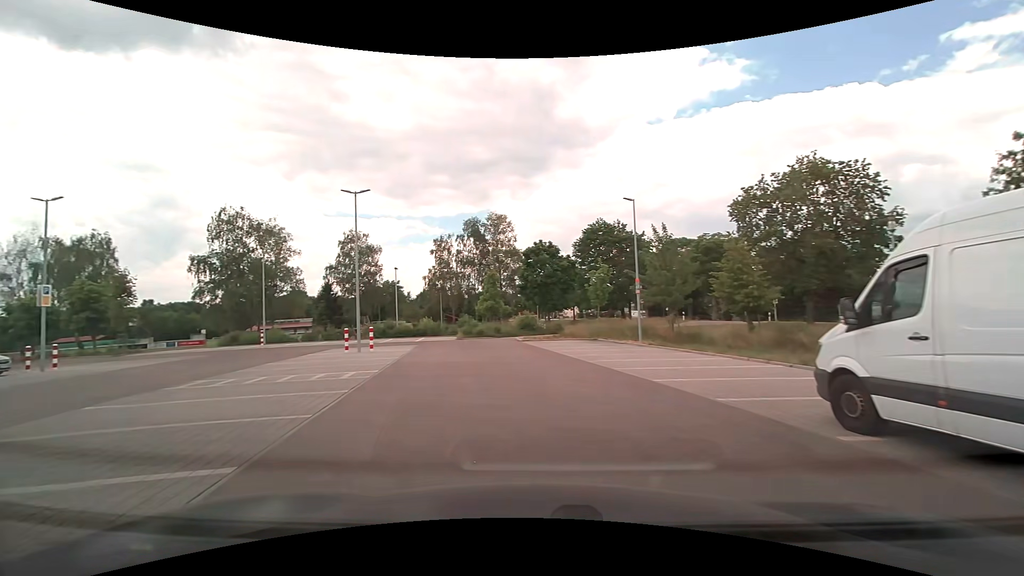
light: Day
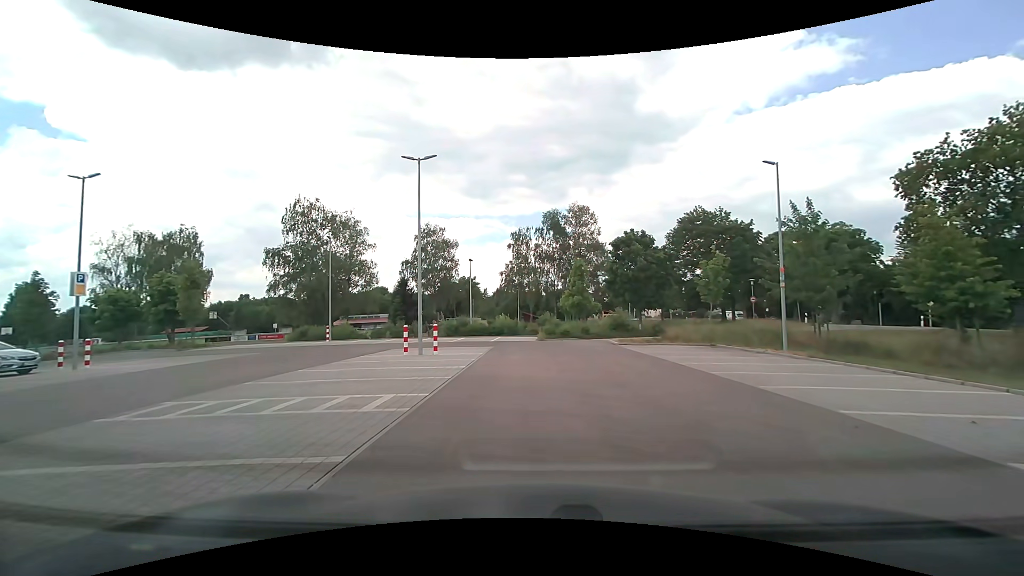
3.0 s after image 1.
(-0.9, +5.4) m; -9°
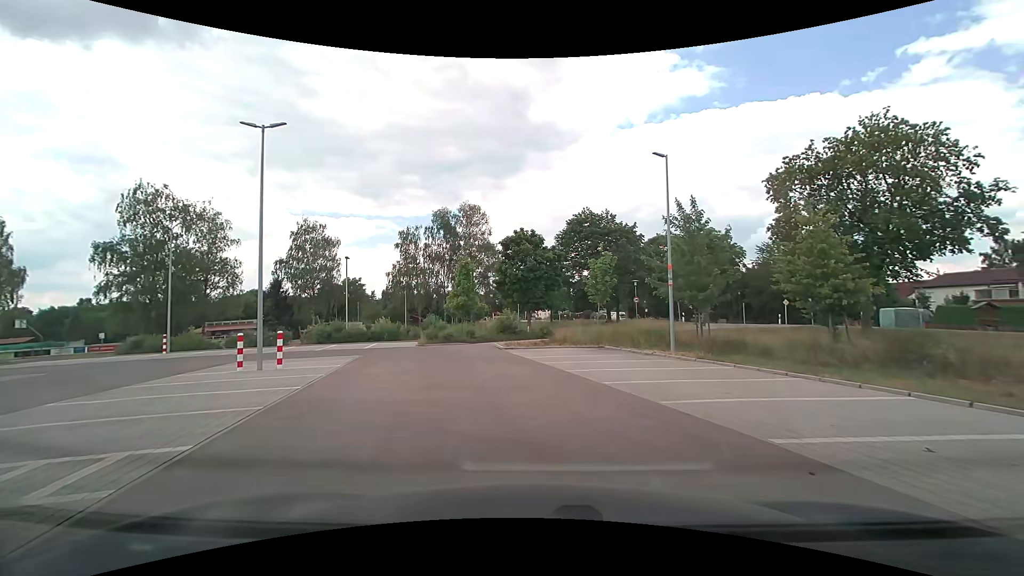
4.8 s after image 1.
(+0.3, +2.8) m; +11°
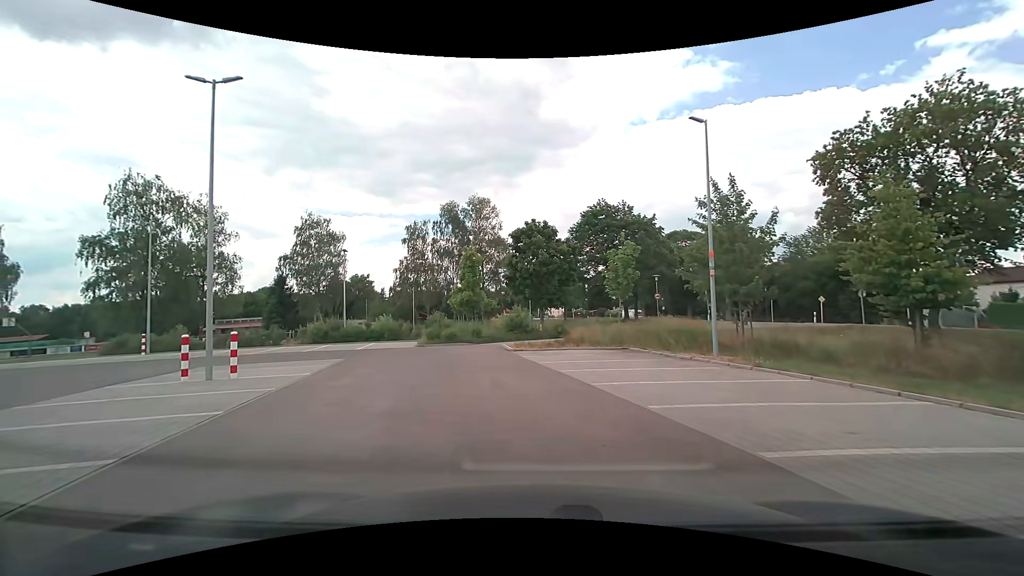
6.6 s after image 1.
(+0.1, +3.3) m; +1°
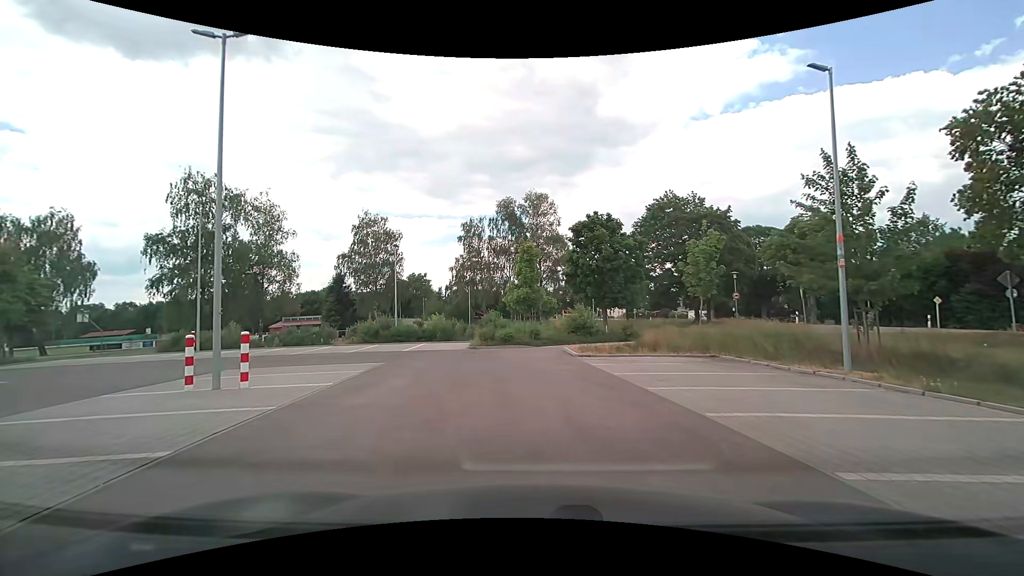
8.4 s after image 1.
(-0.2, +2.9) m; -7°
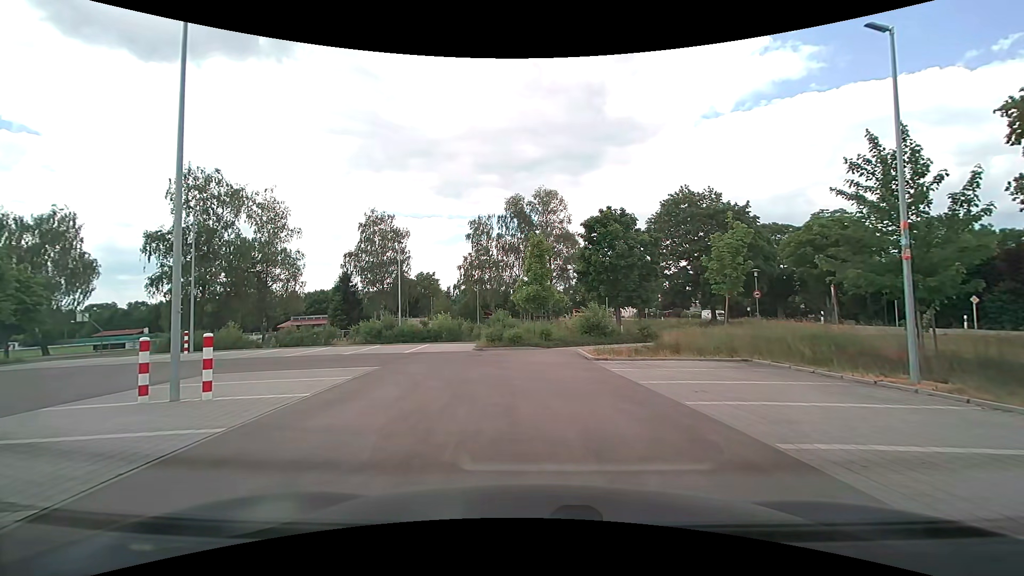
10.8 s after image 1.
(0.0, +1.6) m; 0°
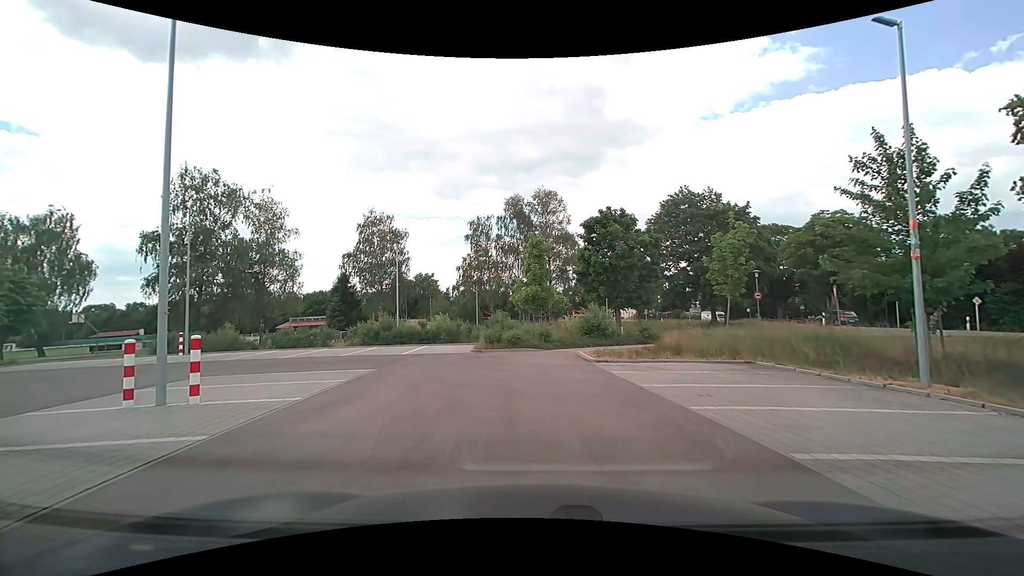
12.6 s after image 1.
(0.0, +0.3) m; 0°
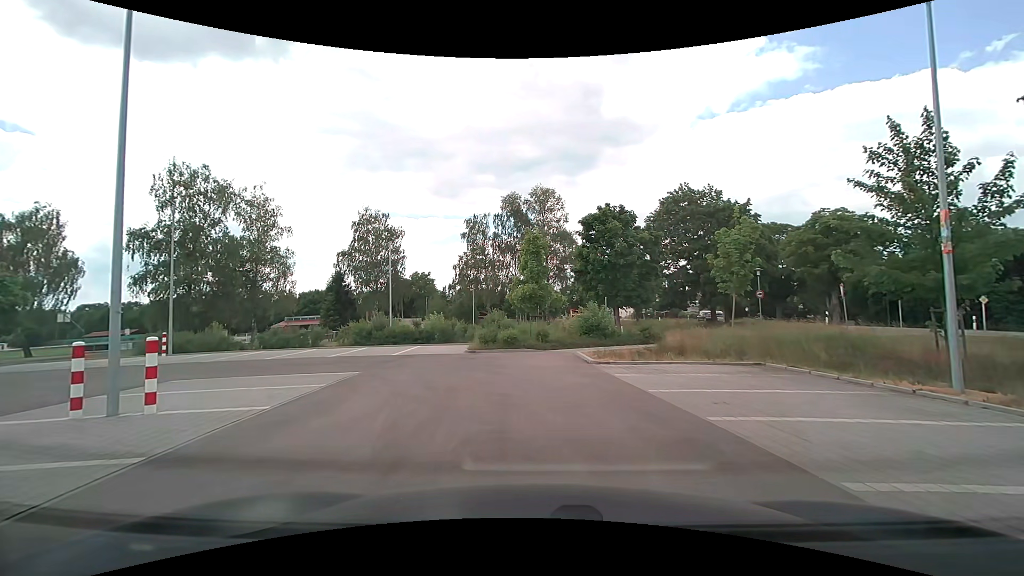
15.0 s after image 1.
(0.0, +0.9) m; 0°
